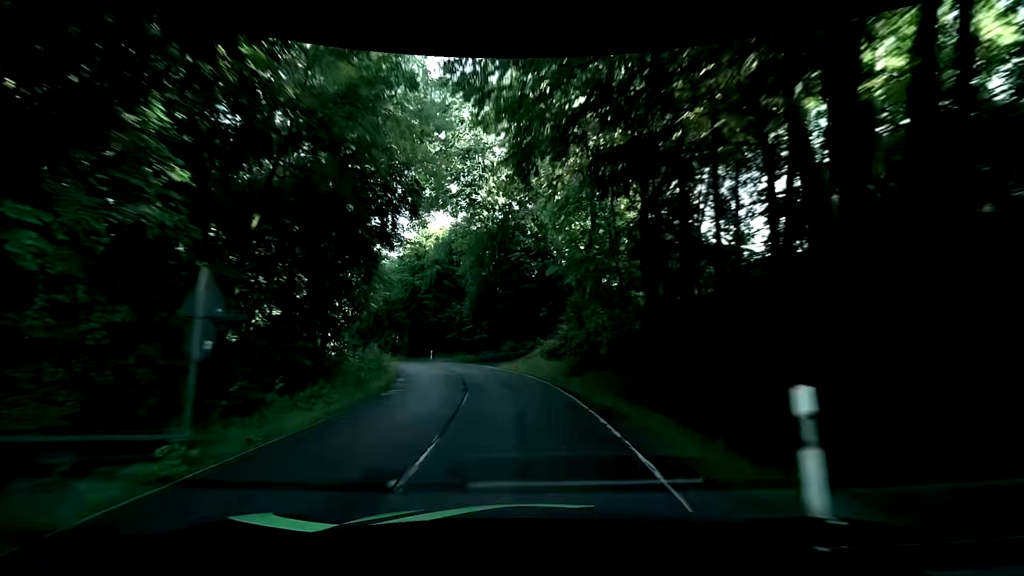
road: tertiary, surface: asphalt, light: Day
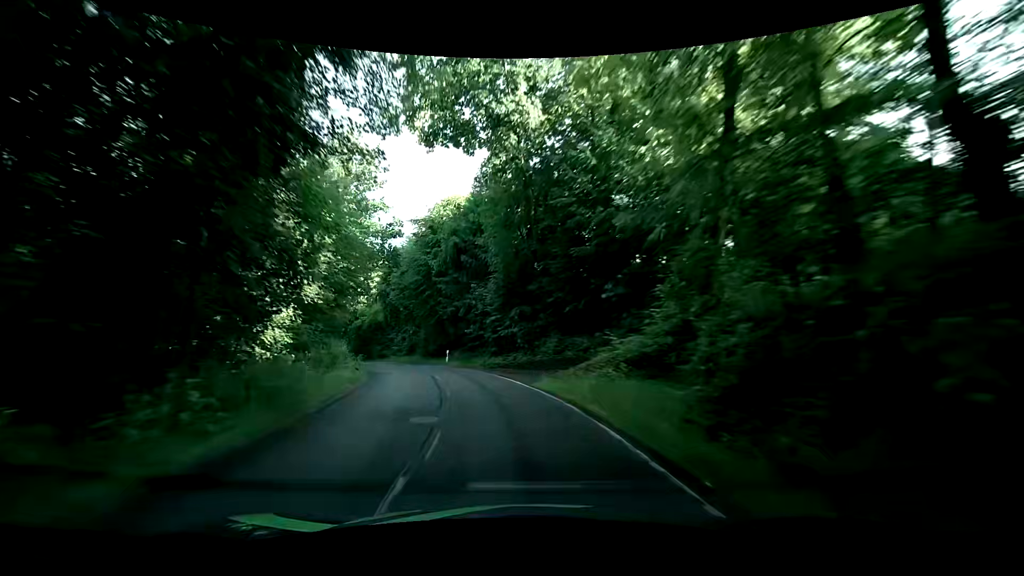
(-0.3, +12.2) m; -4°
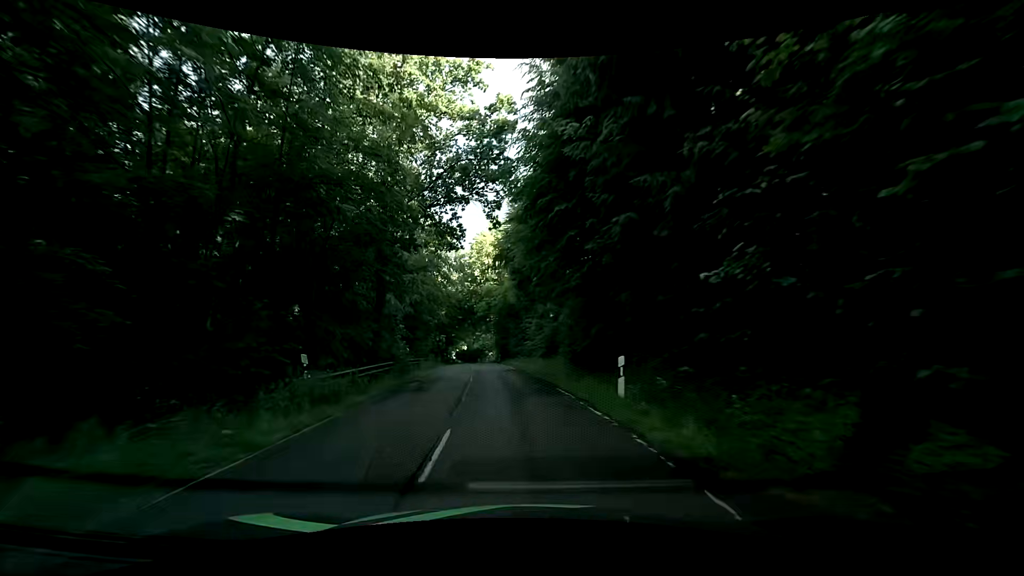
(-3.3, +24.5) m; -19°
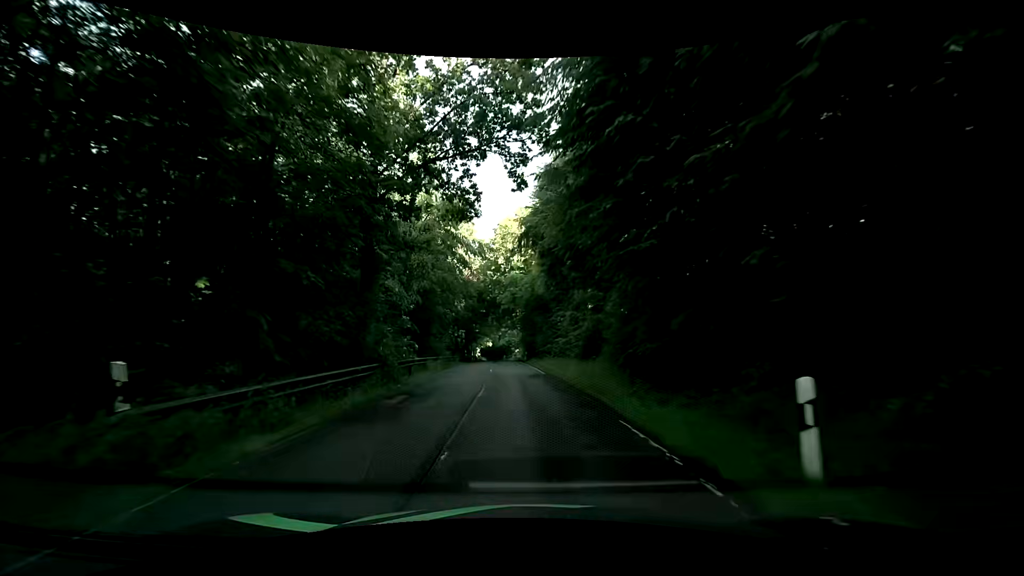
(-0.1, +6.2) m; -3°
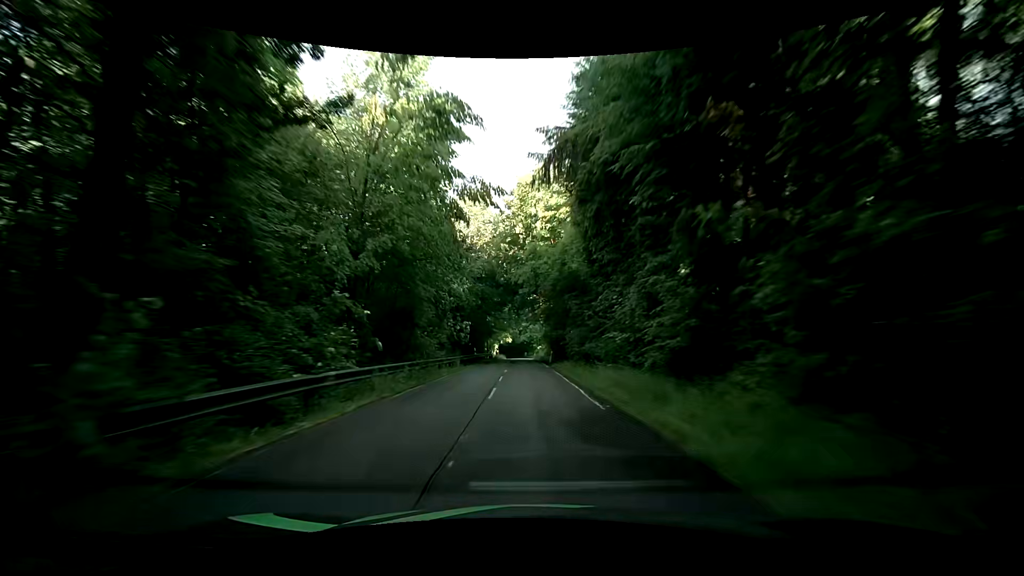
(-0.3, +12.2) m; -3°
(0, +10) (0, +20) (0, +30) (+1, +40) (+1, +50) (+1, +60) (+1, +70) (+1, +80) (+1, +90) (+1, +100) m
